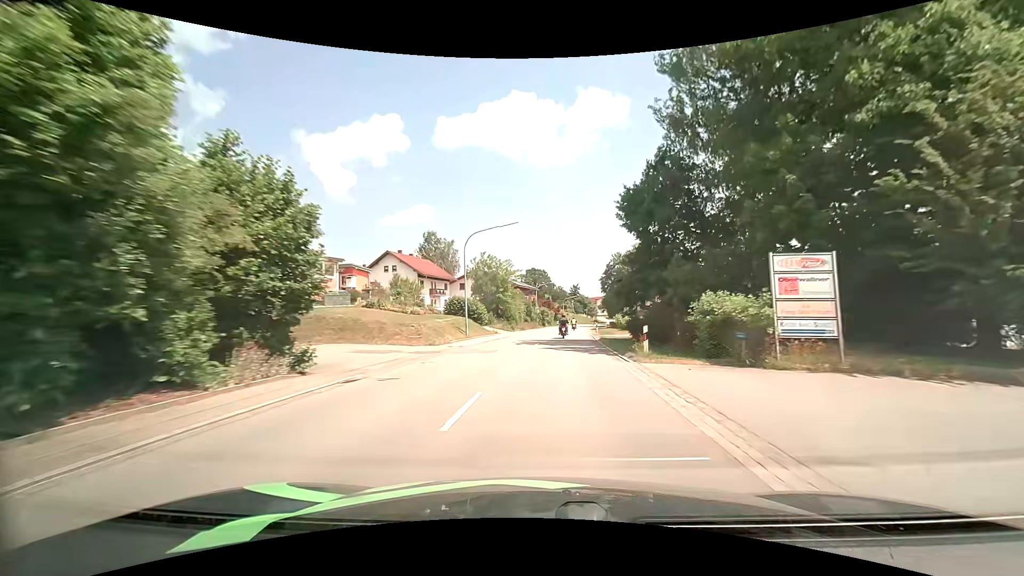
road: secondary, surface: asphalt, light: Day
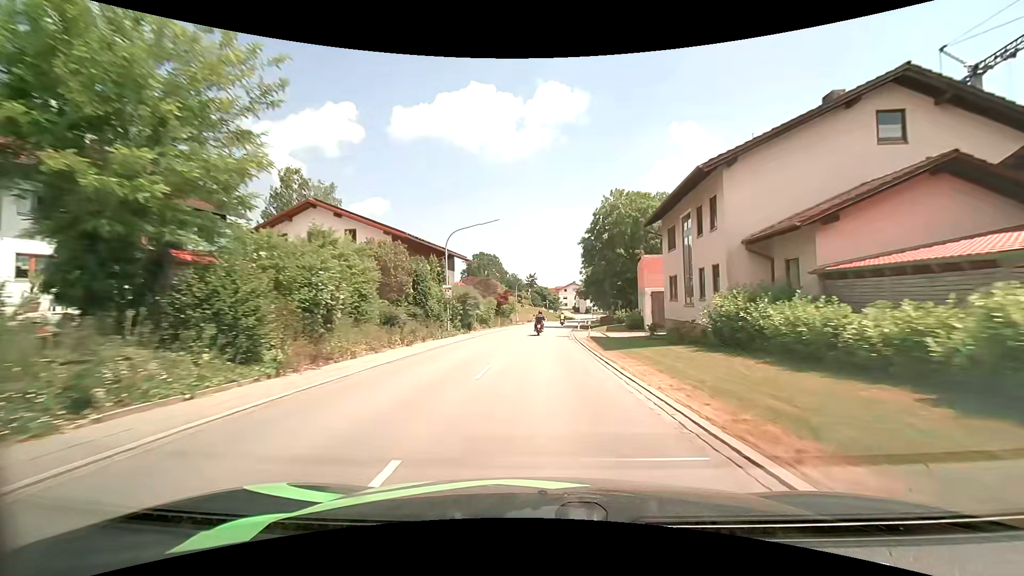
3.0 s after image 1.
(+2.7, +49.0) m; +5°
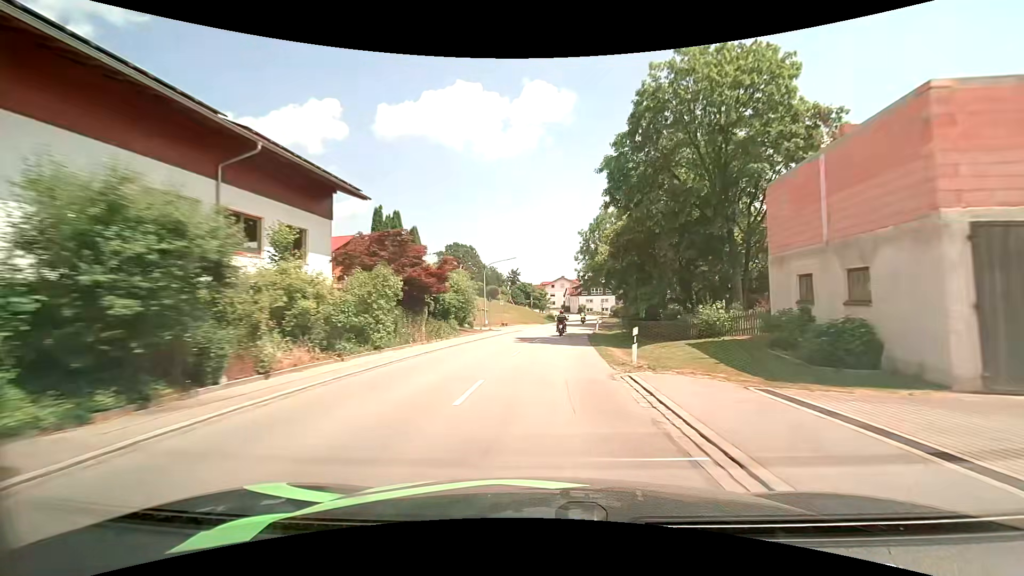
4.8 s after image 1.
(+0.4, +30.2) m; +2°
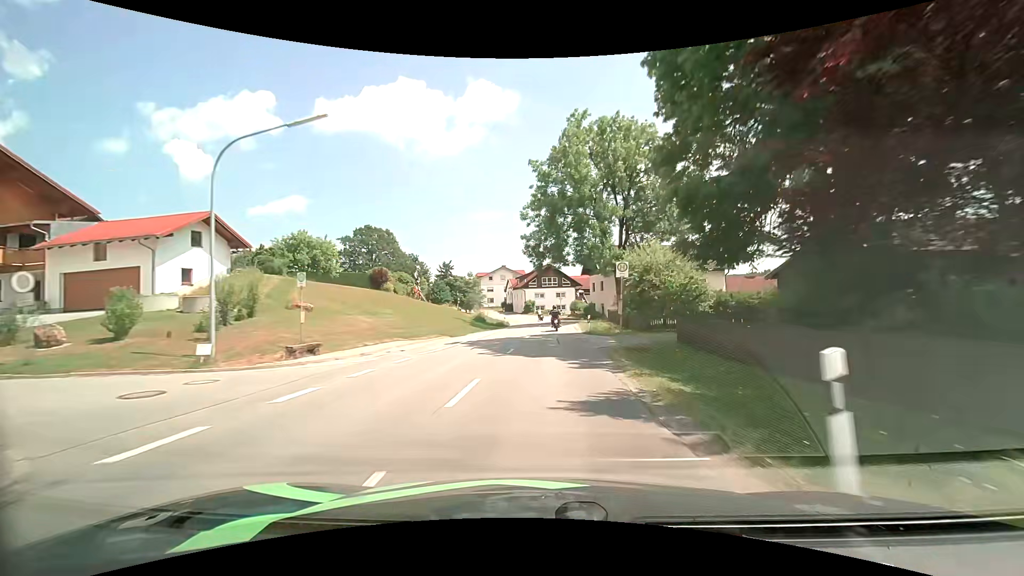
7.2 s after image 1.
(+2.1, +39.2) m; +7°
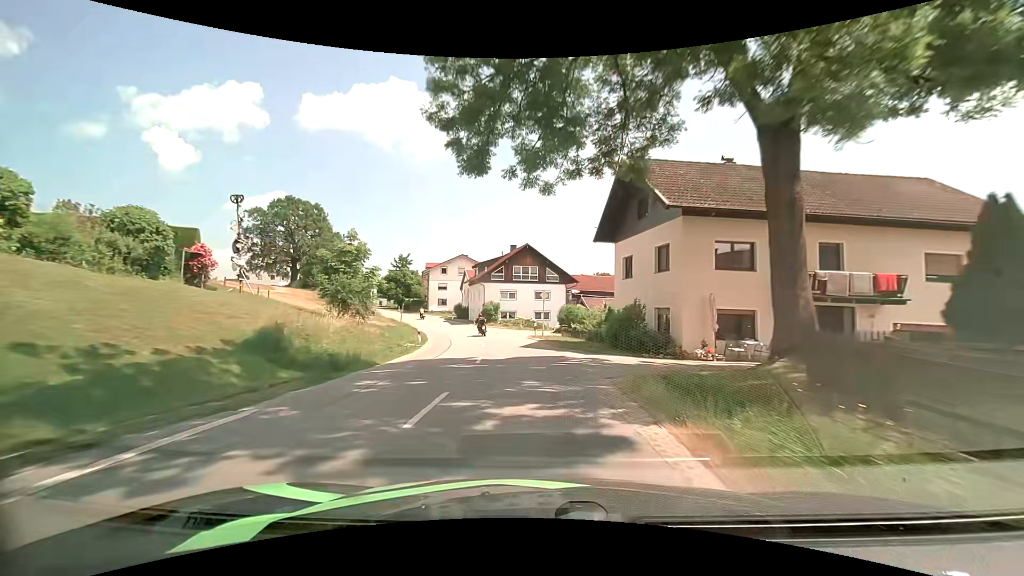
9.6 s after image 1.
(+1.2, +37.0) m; +3°
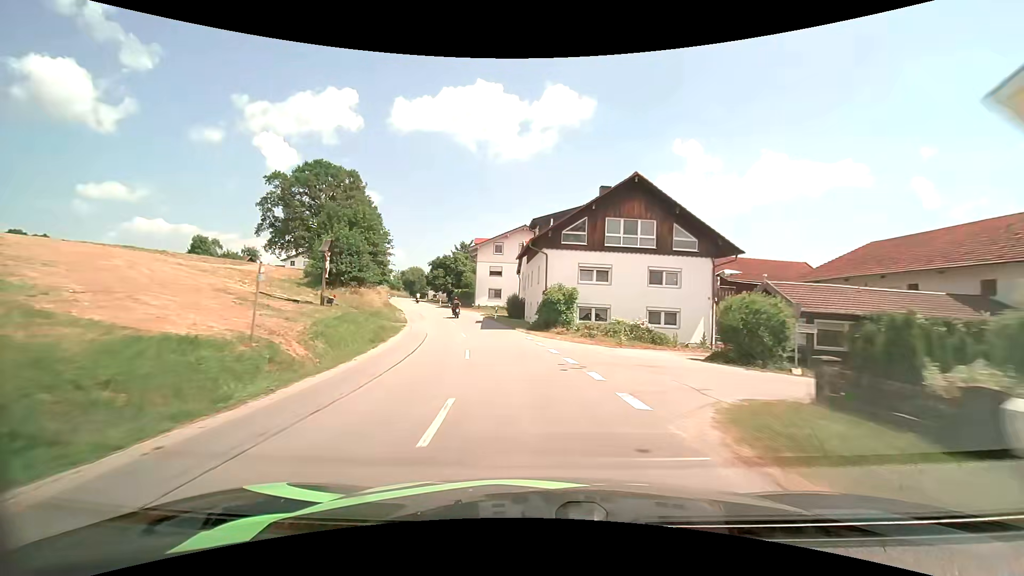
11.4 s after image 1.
(-1.9, +28.3) m; -9°
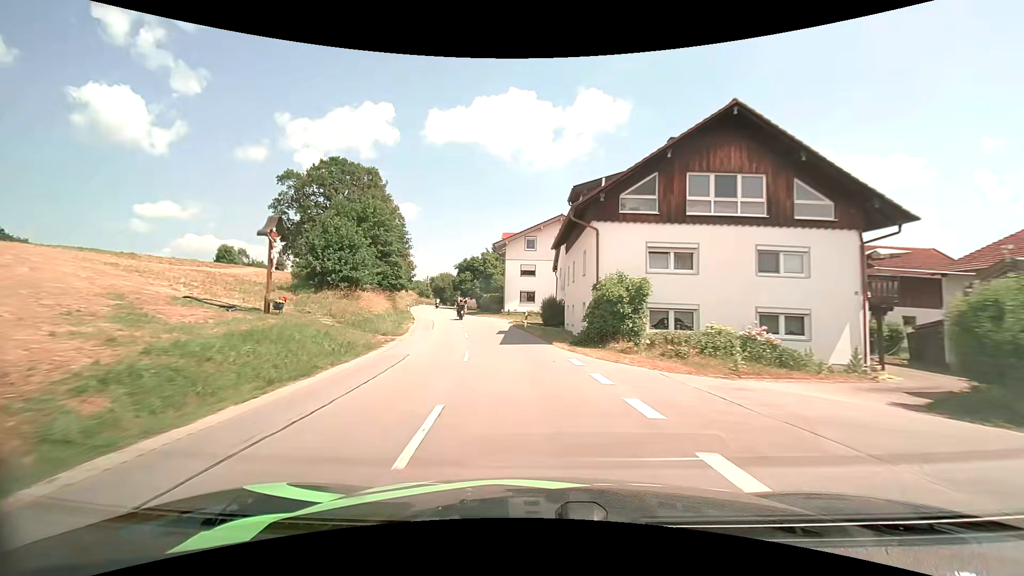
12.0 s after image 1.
(-0.3, +9.8) m; -4°
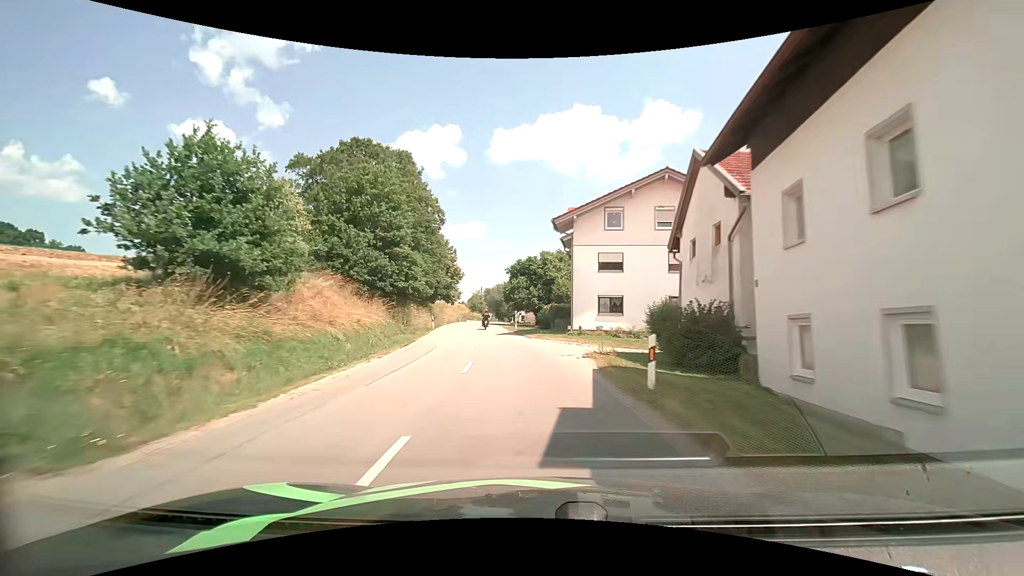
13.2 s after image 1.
(-1.5, +19.9) m; -8°
(0, +10) (-1, +20) (-2, +30) (-4, +40) (-5, +50) (-6, +60) (-7, +70) (-8, +80) (-8, +90) (-7, +99) m
